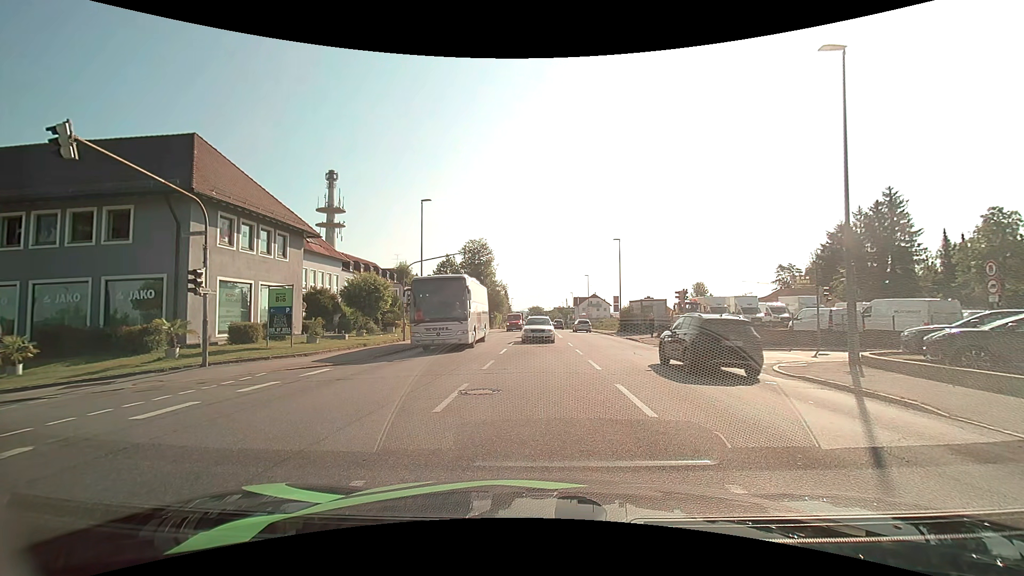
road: tertiary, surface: asphalt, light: Day
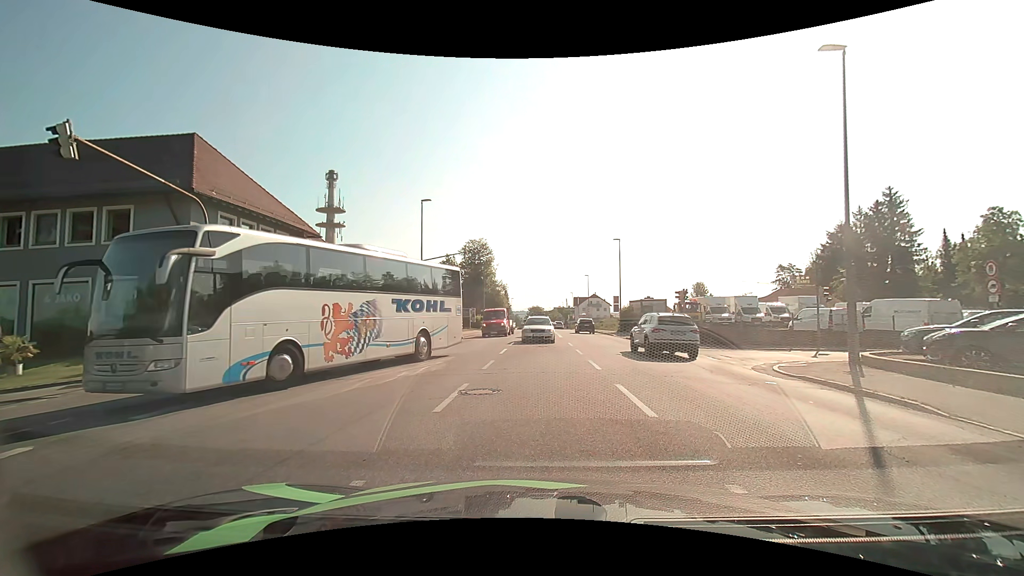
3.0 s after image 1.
(0.0, 0.0) m; 0°
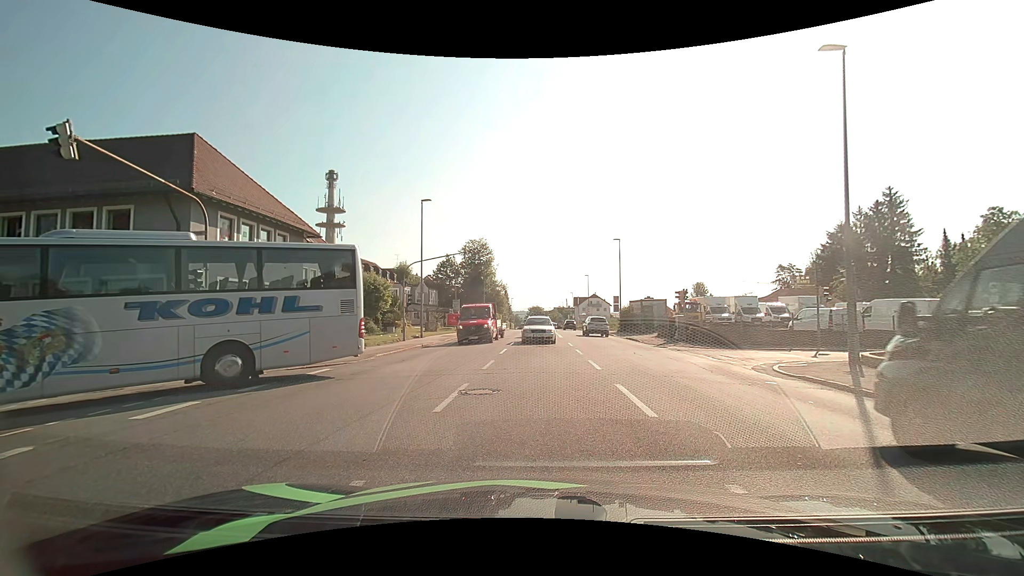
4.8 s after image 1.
(0.0, 0.0) m; 0°
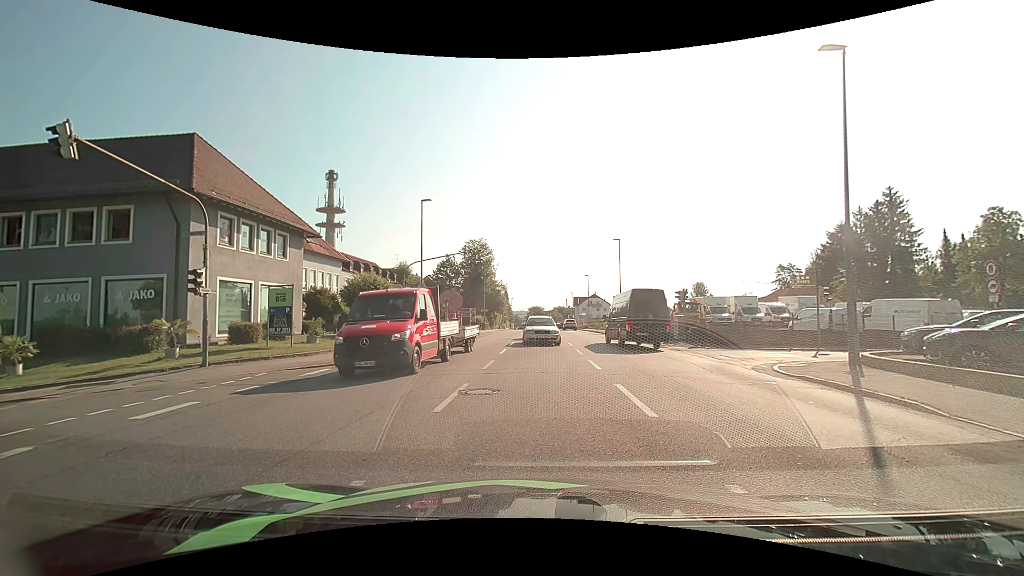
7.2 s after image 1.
(0.0, 0.0) m; 0°
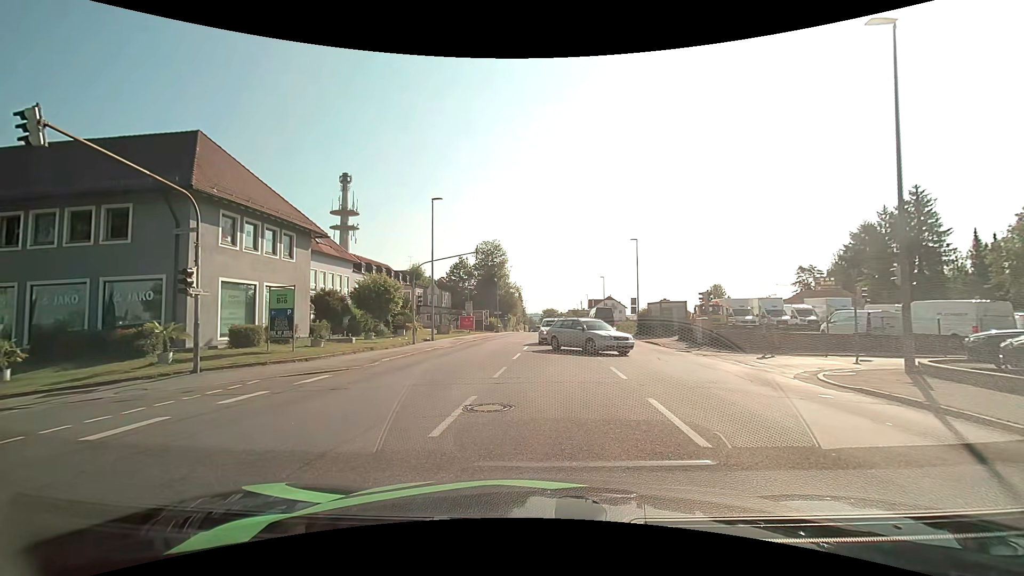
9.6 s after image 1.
(0.0, +1.4) m; -1°
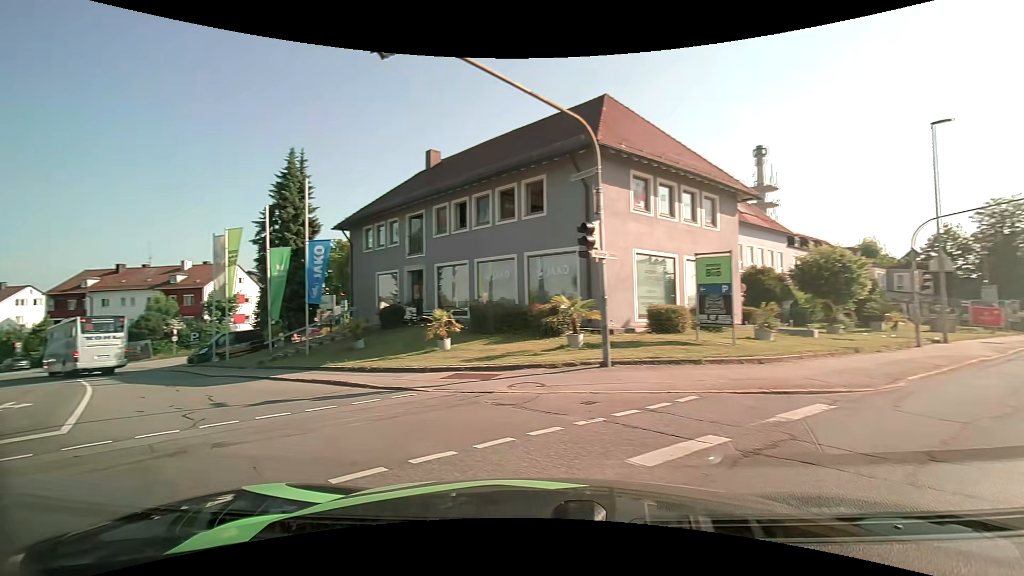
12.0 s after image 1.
(-2.3, +6.7) m; -44°
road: residential
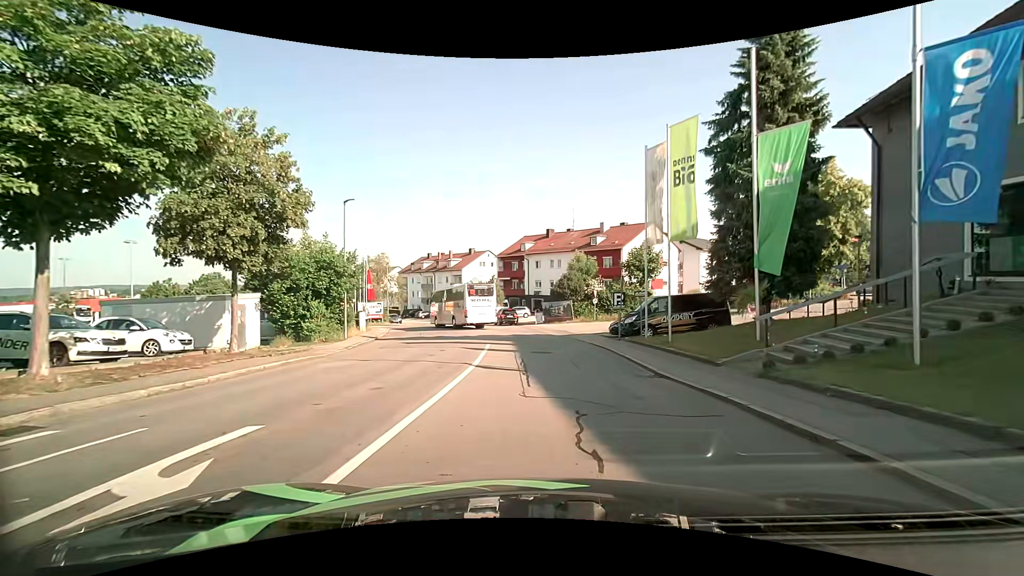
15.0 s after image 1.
(-8.0, +12.5) m; -44°
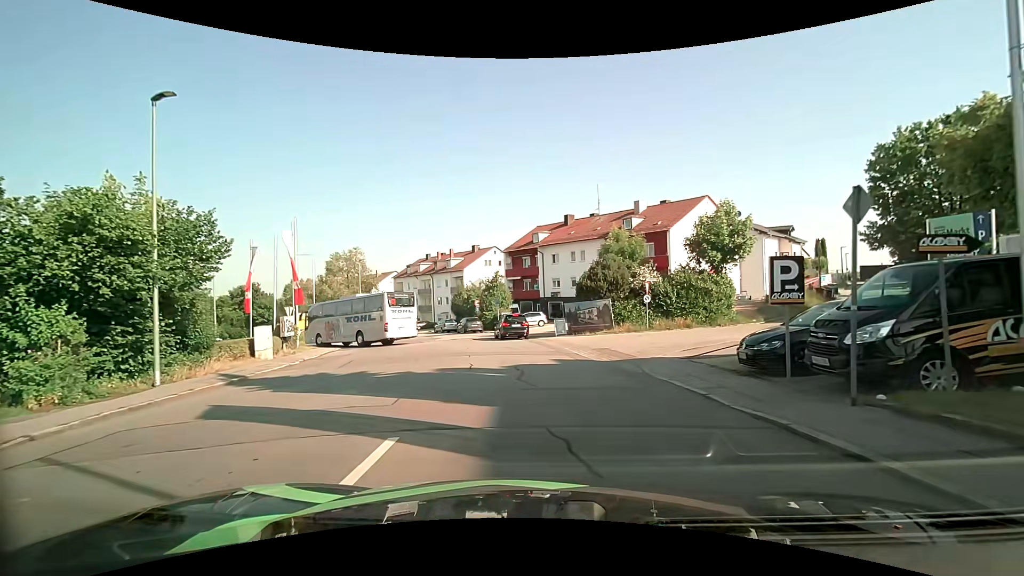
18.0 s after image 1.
(-0.3, +15.6) m; -2°
